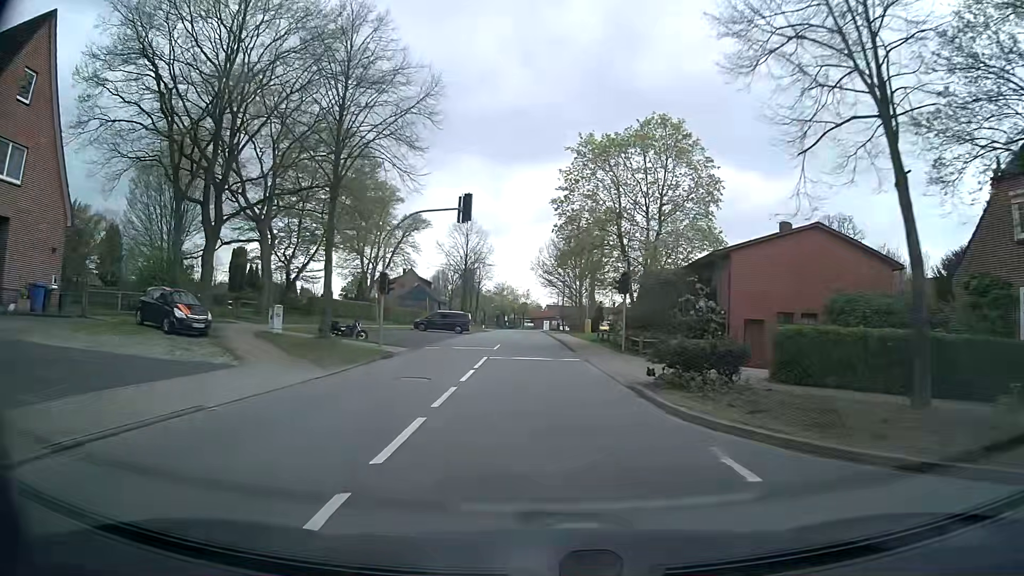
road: secondary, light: Day
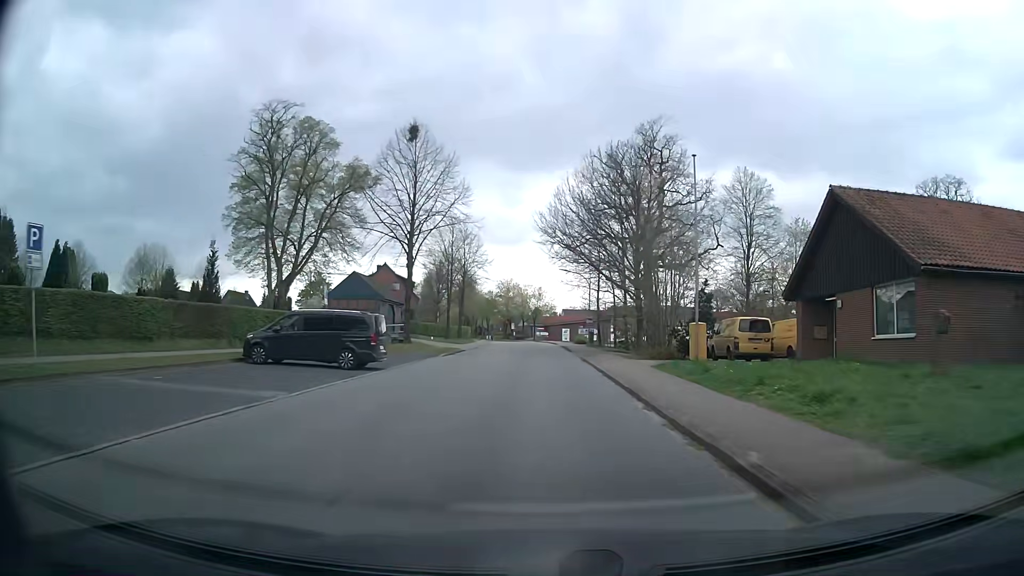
(-0.7, +38.1) m; -1°
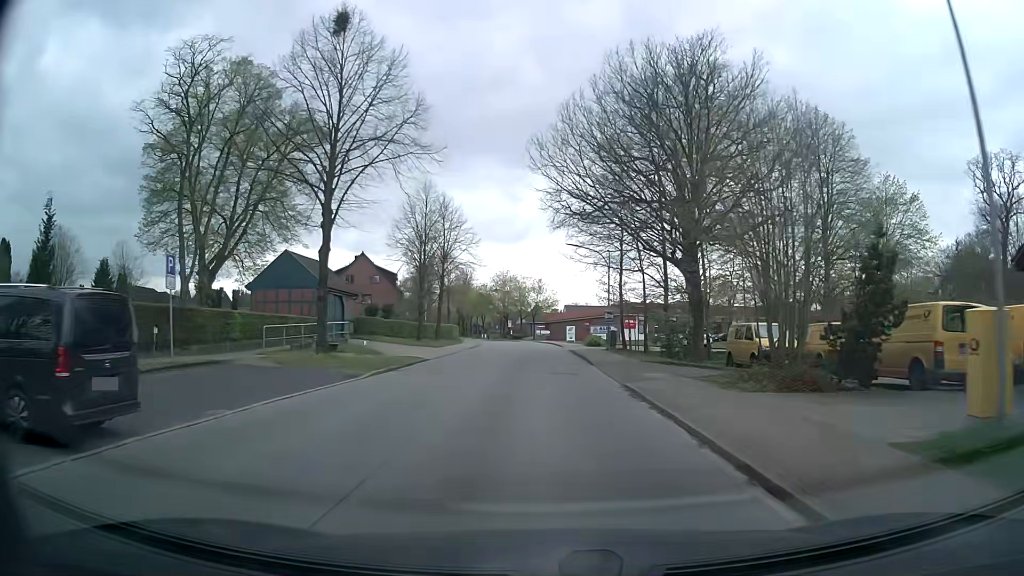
(-0.1, +15.5) m; 0°
(0, +10) (0, +20) (0, +30) (0, +40) (0, +50) (0, +60) (-1, +70) (-2, +80) (-3, +90) (-5, +100) m
